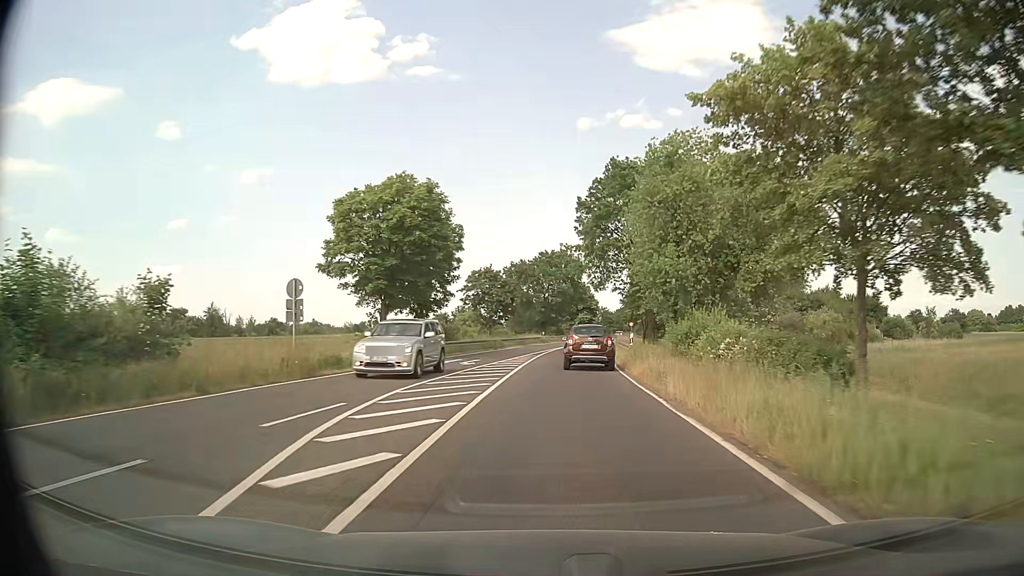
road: primary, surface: asphalt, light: Day
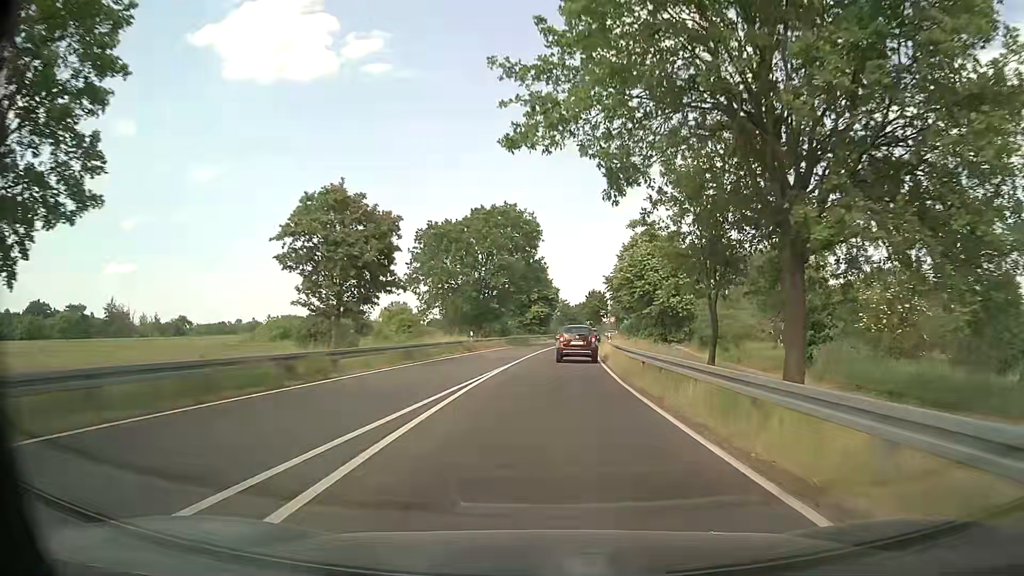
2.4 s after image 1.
(+1.3, +35.1) m; +4°
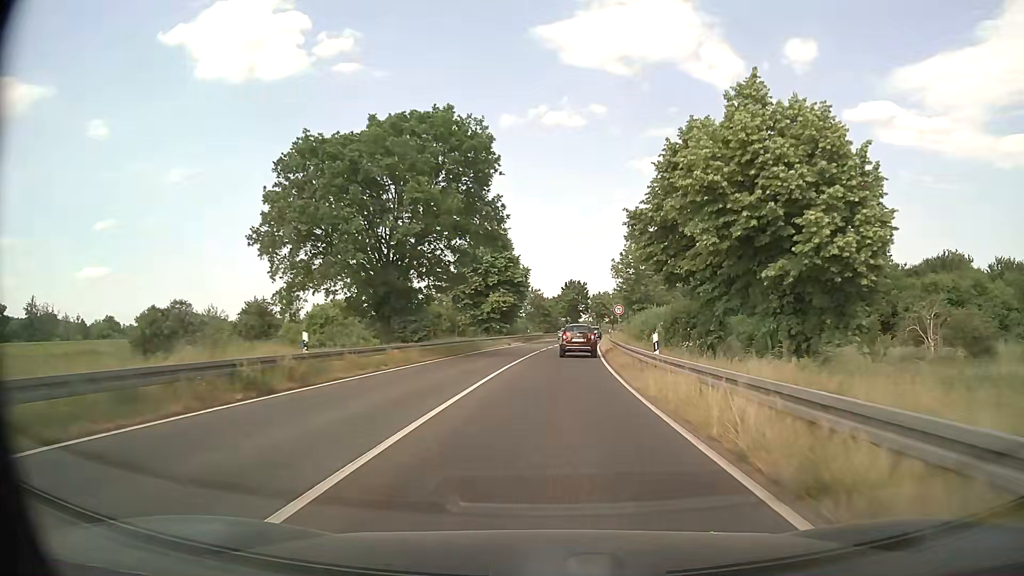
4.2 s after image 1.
(+0.7, +27.6) m; +3°
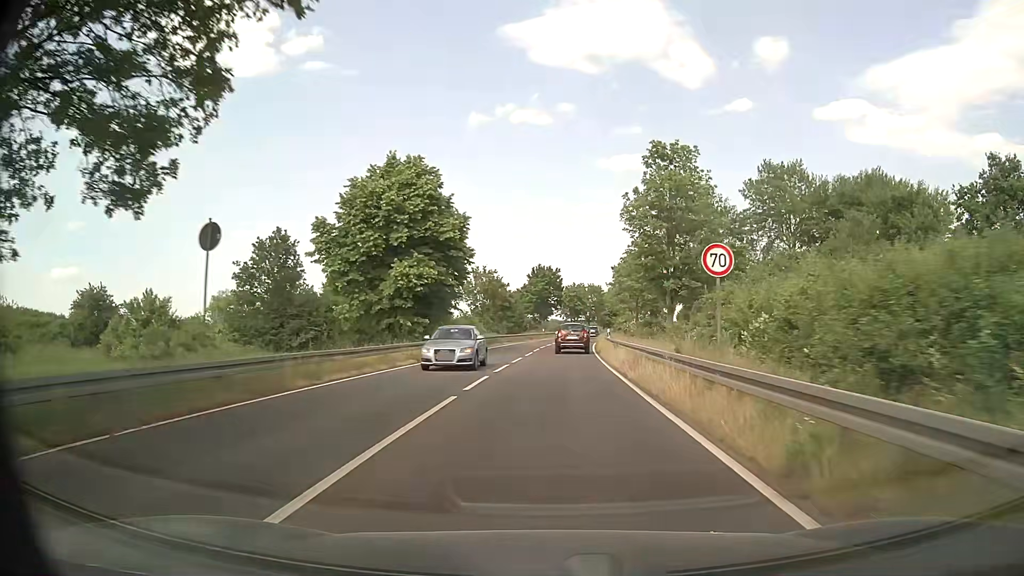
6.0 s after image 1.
(+0.5, +28.7) m; +3°
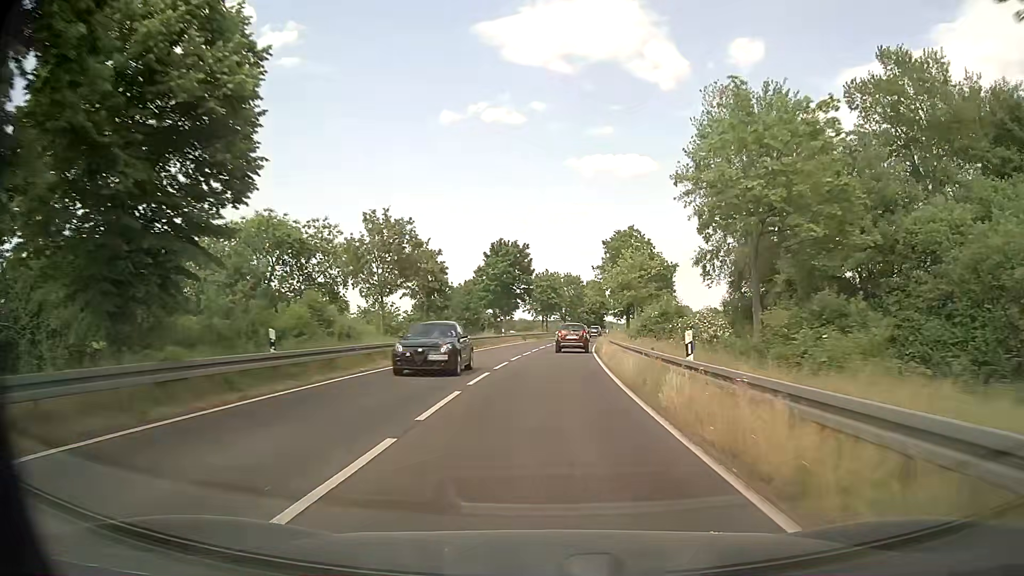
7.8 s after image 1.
(+0.6, +29.6) m; +2°
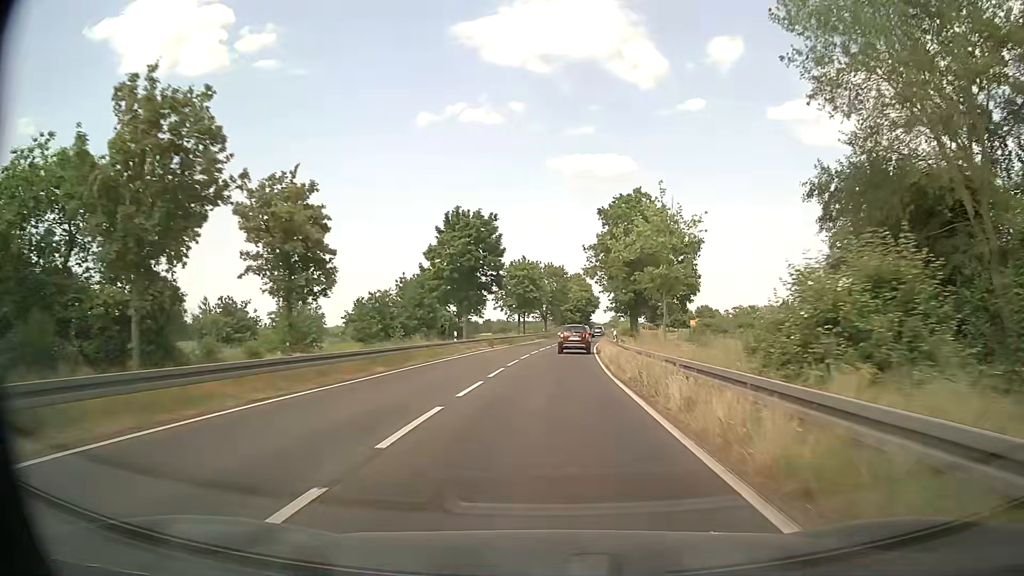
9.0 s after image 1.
(+0.4, +19.9) m; +2°
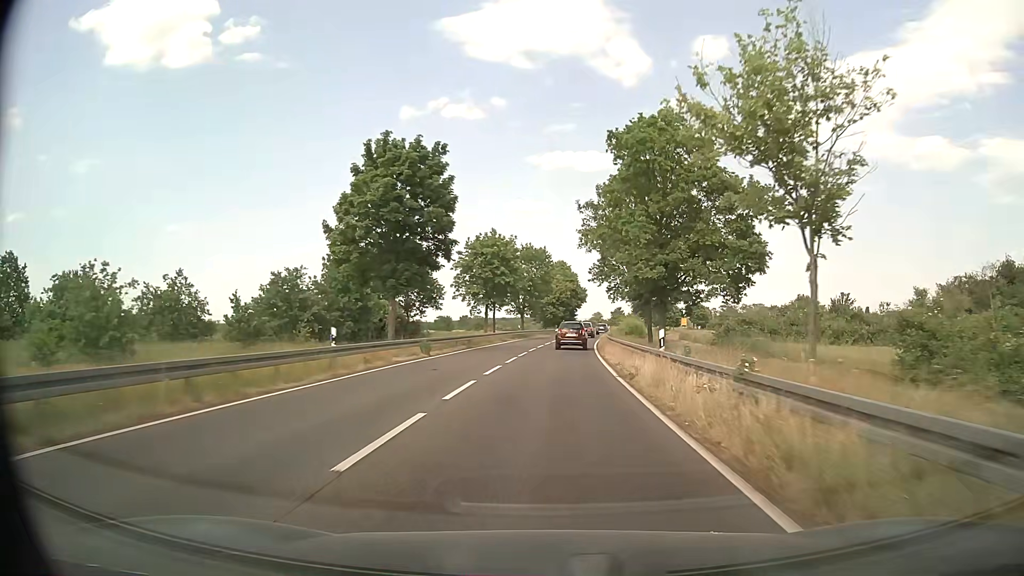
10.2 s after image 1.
(+0.2, +19.6) m; +1°
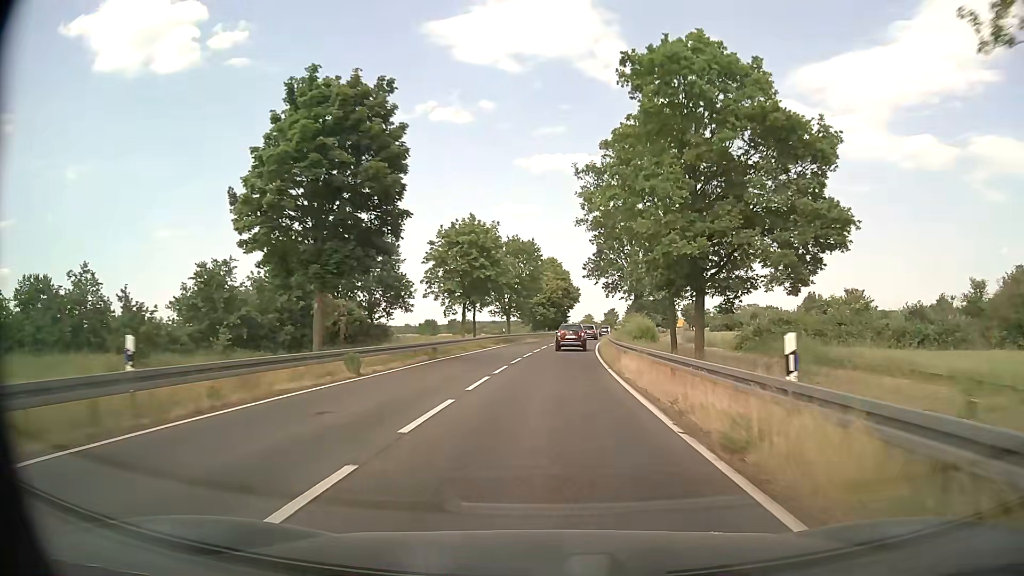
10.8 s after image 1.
(+0.1, +9.8) m; +2°
(0, +10) (0, +20) (0, +30) (+1, +40) (+2, +50) (+2, +60) (+4, +70) (+5, +80) (+6, +90) (+8, +100) m
